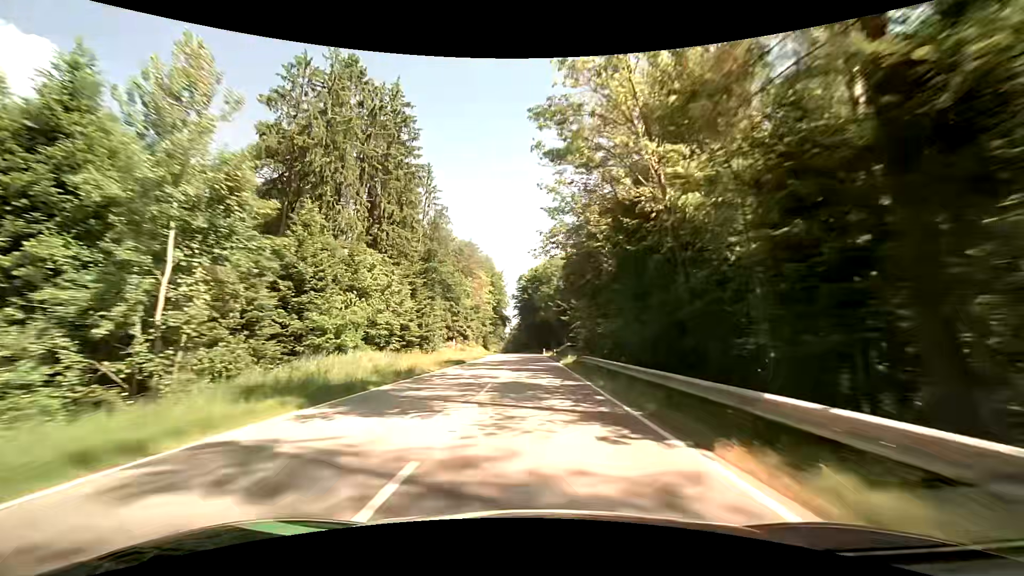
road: secondary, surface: asphalt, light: Day
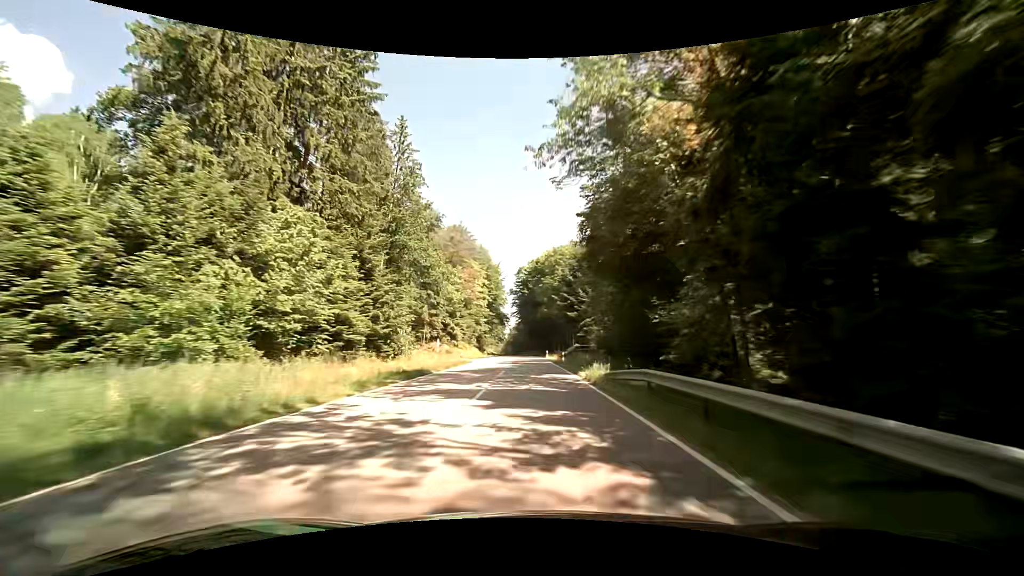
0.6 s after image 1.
(-0.1, +14.3) m; 0°
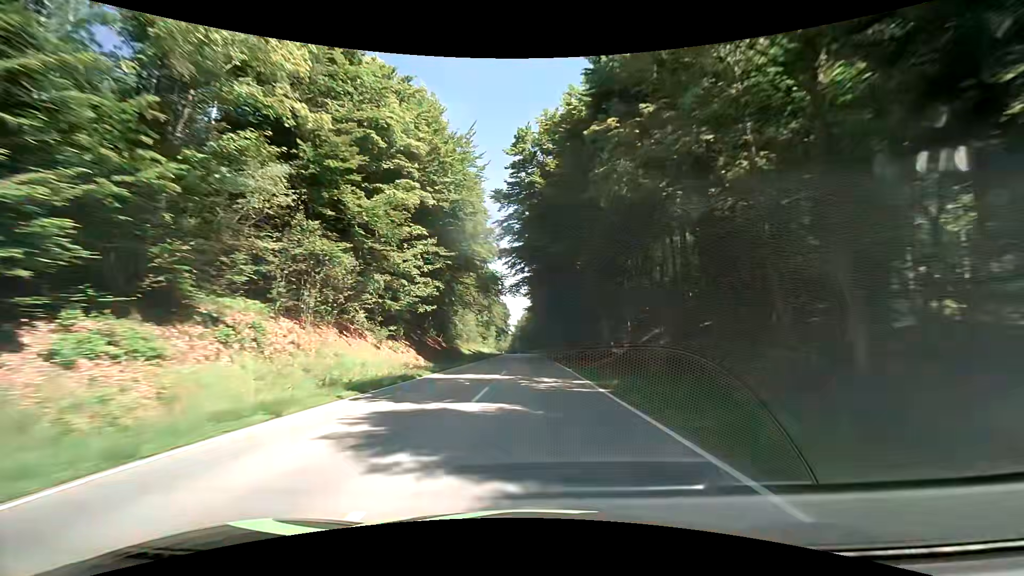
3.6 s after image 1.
(-0.6, +71.4) m; -1°
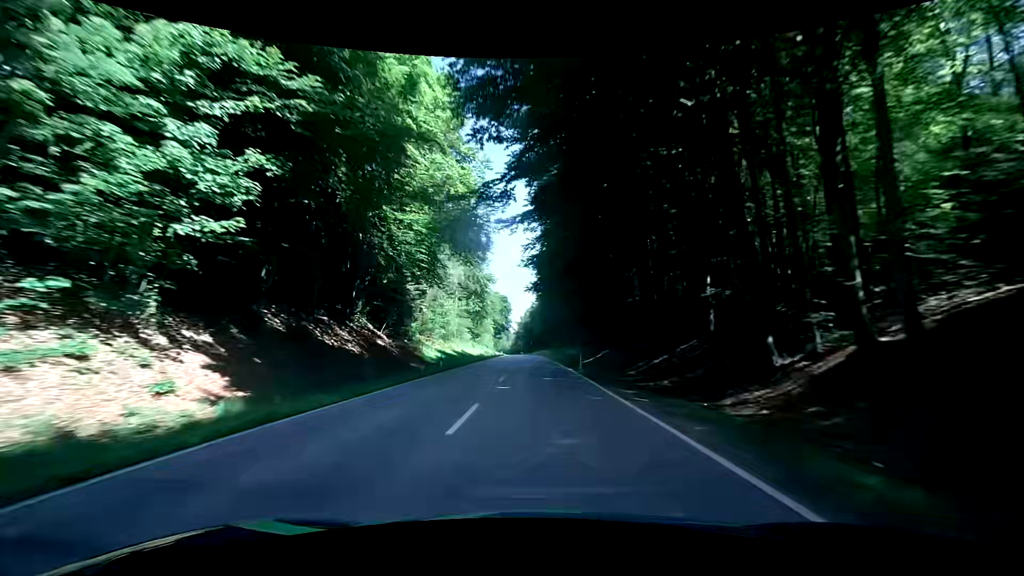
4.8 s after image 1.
(0.0, +28.6) m; 0°
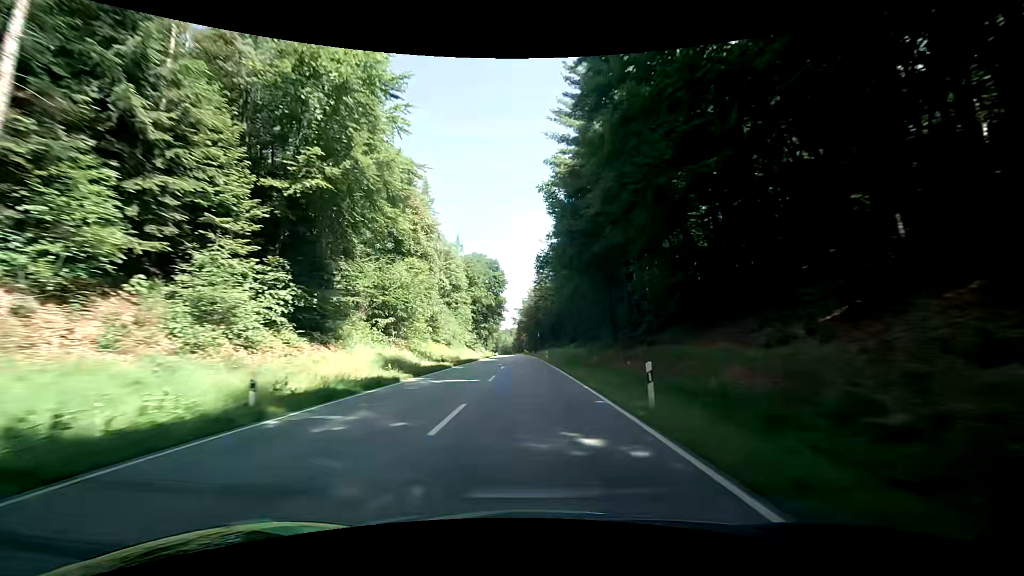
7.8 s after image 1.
(-0.4, +71.7) m; -1°
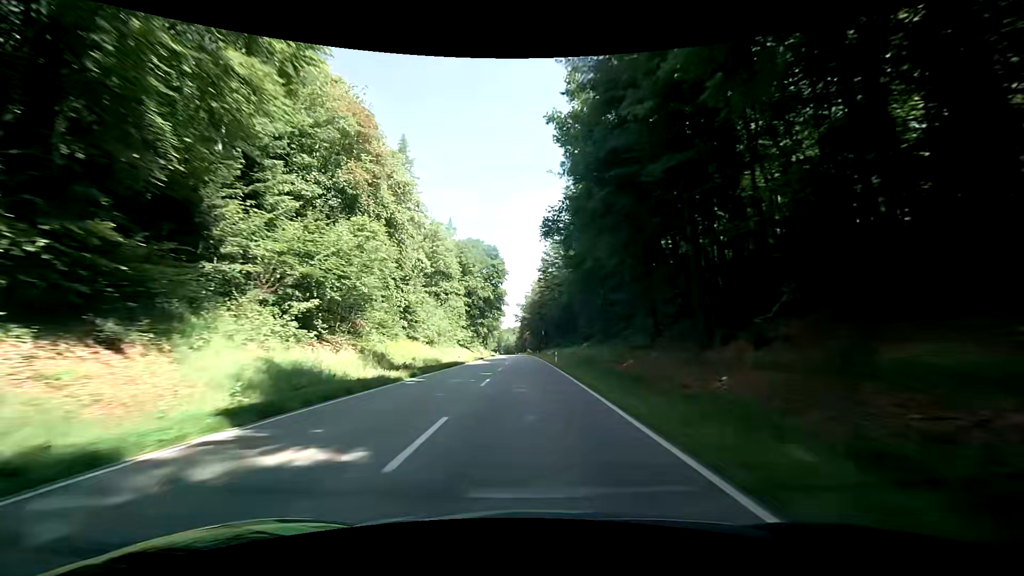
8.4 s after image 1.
(0.0, +14.4) m; -1°
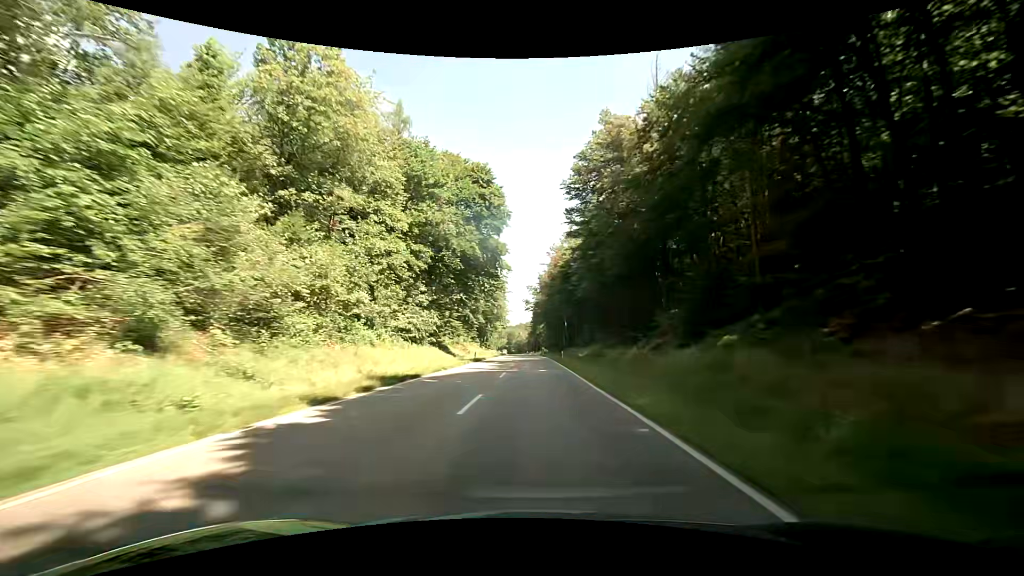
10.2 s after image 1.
(-0.3, +43.6) m; -1°
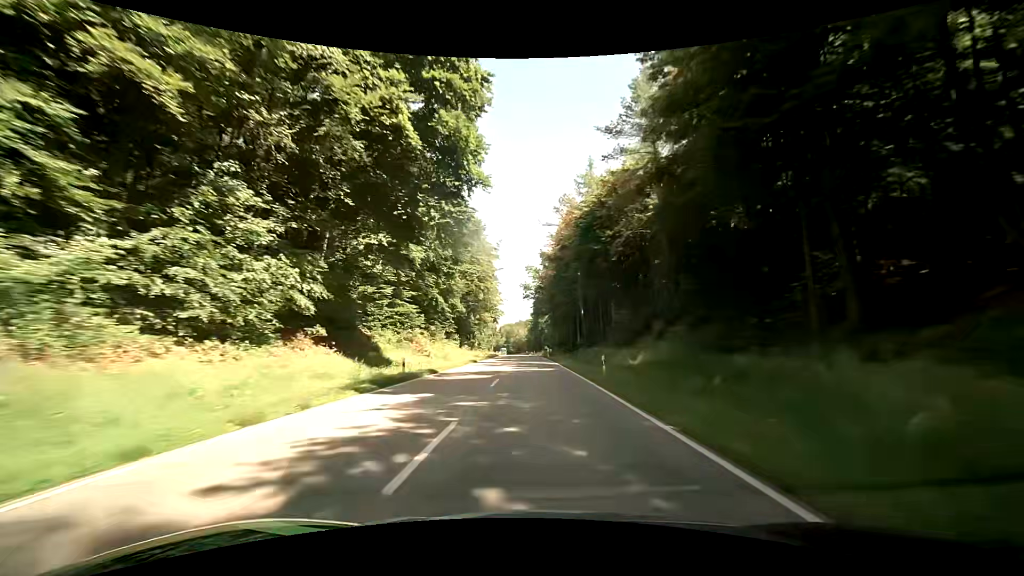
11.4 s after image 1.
(0.0, +29.4) m; 0°
(0, +10) (0, +20) (0, +30) (0, +40) (0, +50) (0, +60) (0, +70) (-1, +80) (-1, +90) (-1, +100) m
